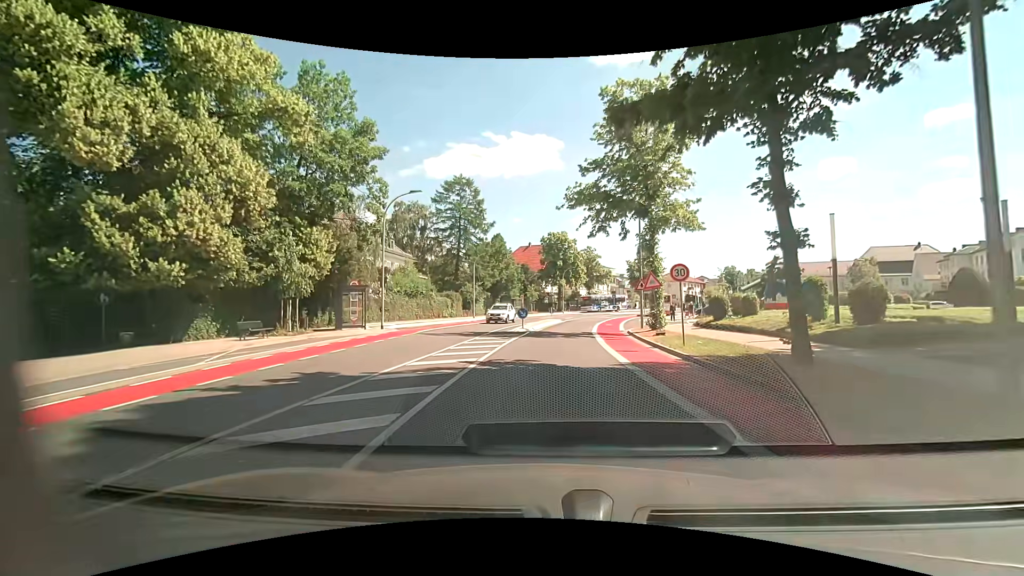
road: unclassified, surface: asphalt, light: Day
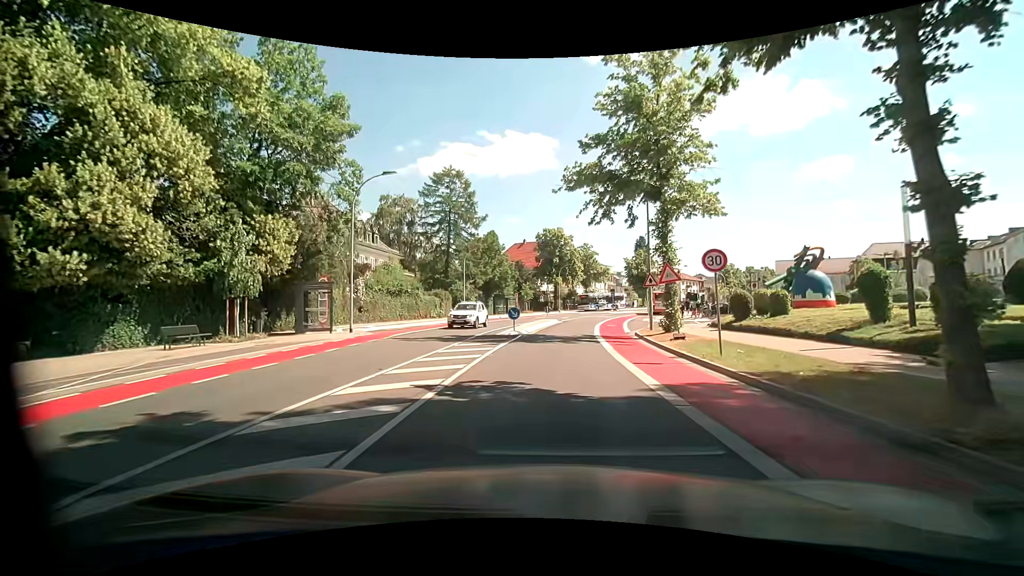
(0.0, +3.9) m; +1°
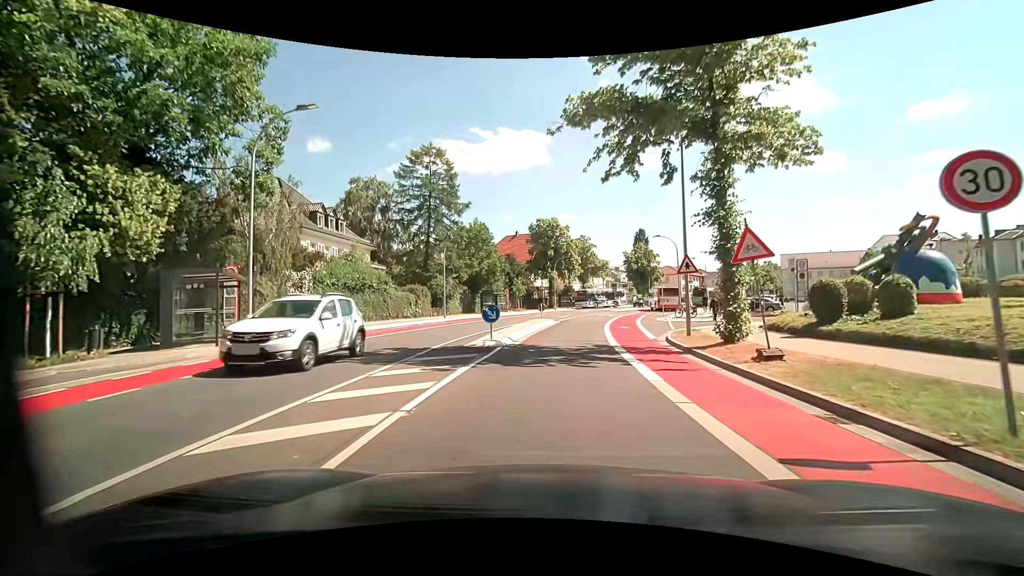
(+0.1, +7.8) m; +1°
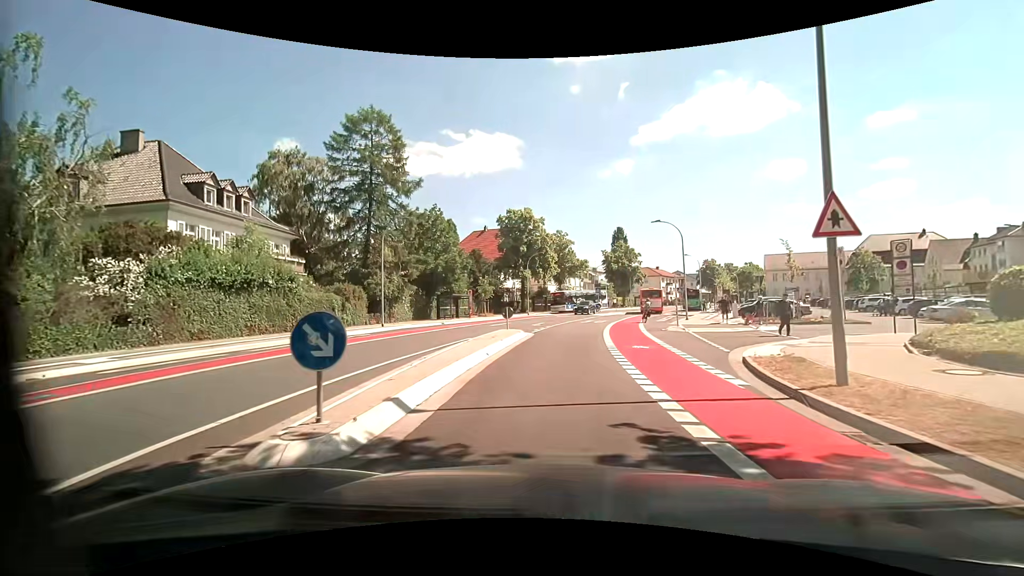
(+0.3, +10.7) m; +5°
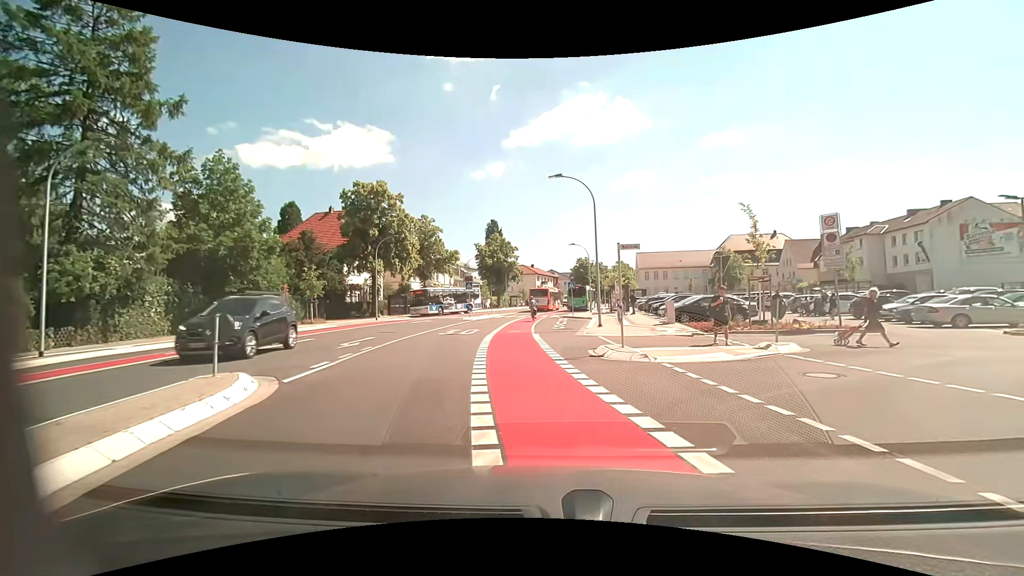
(+0.8, +14.4) m; +12°
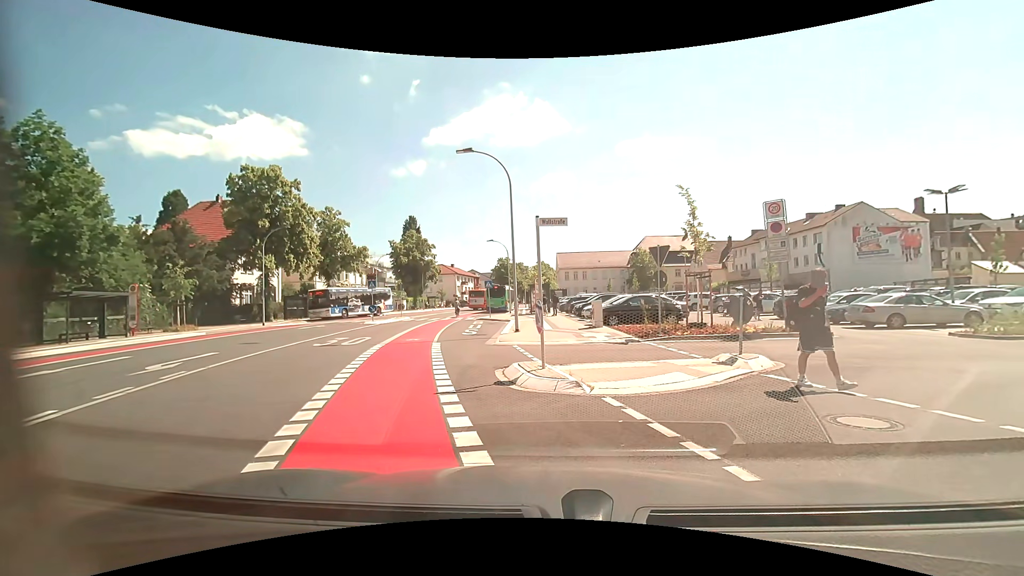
(+0.3, +3.9) m; +7°
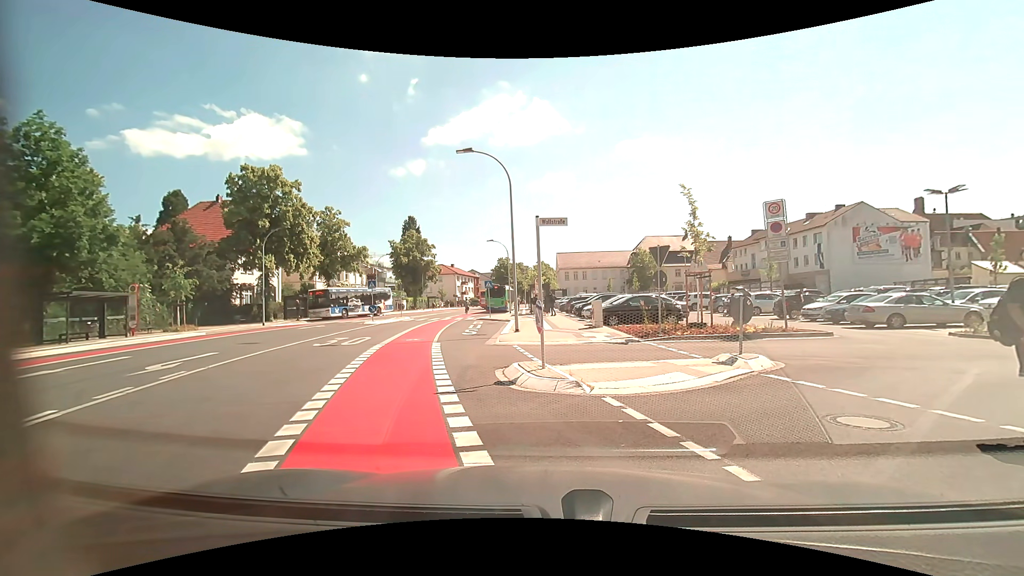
(0.0, 0.0) m; 0°
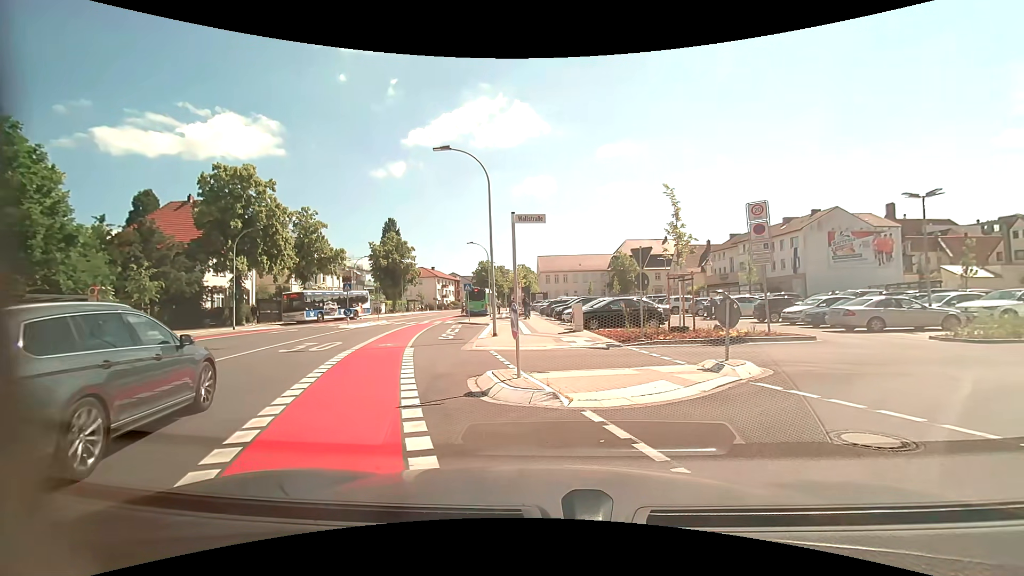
(0.0, +0.8) m; +4°
